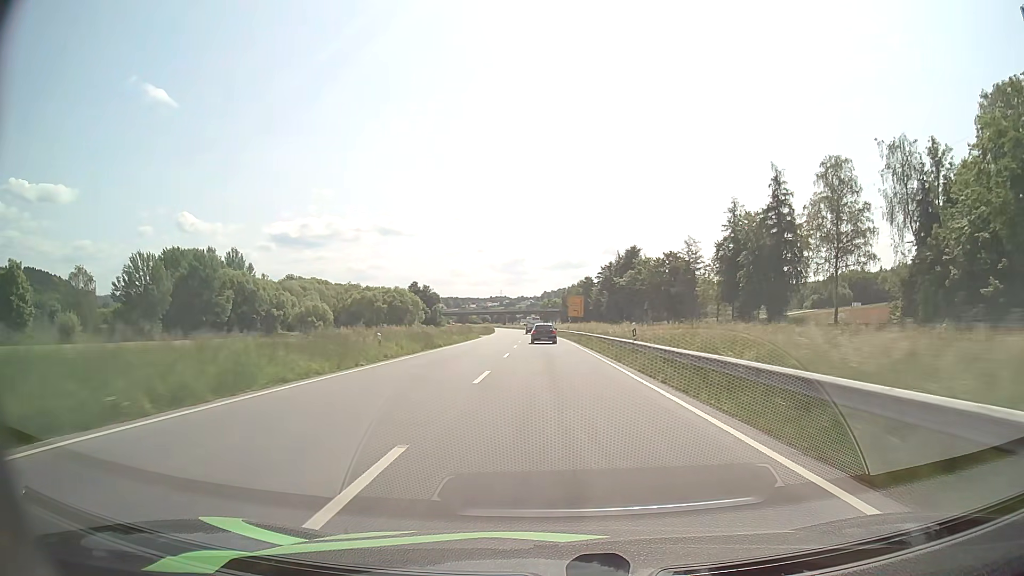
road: primary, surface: asphalt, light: Day
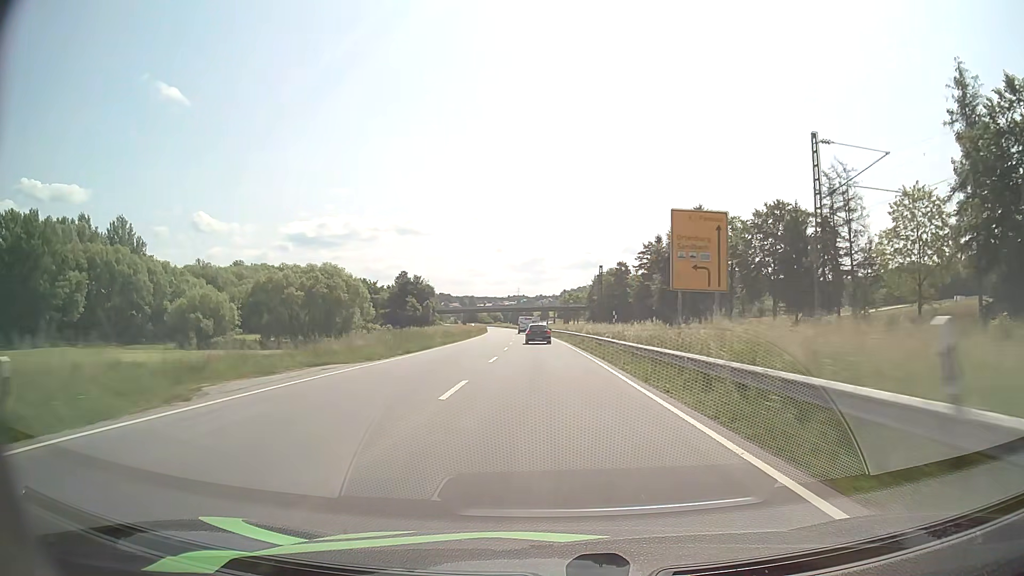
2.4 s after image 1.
(-0.7, +63.6) m; -2°
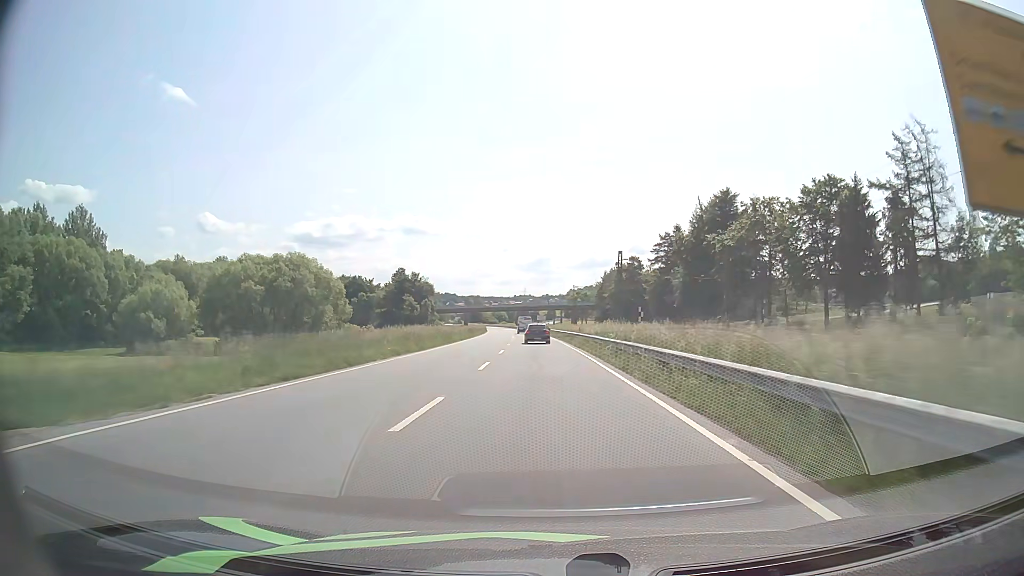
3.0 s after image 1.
(-0.1, +15.8) m; 0°
(0, +10) (0, +20) (0, +30) (-1, +40) (-1, +50) (-1, +60) (-2, +70) (-2, +80) (-3, +90) (-4, +100) m
